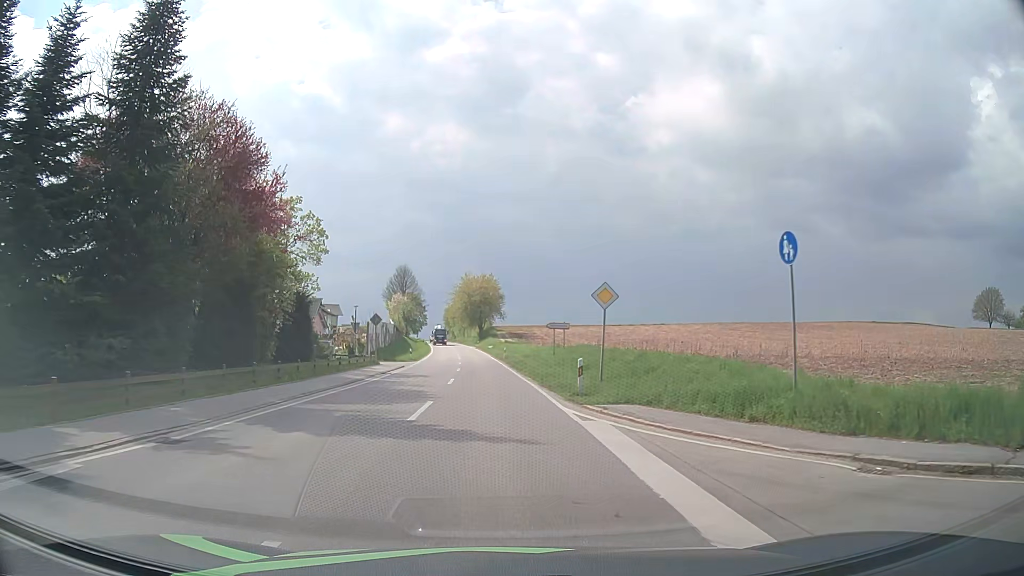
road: secondary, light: Day
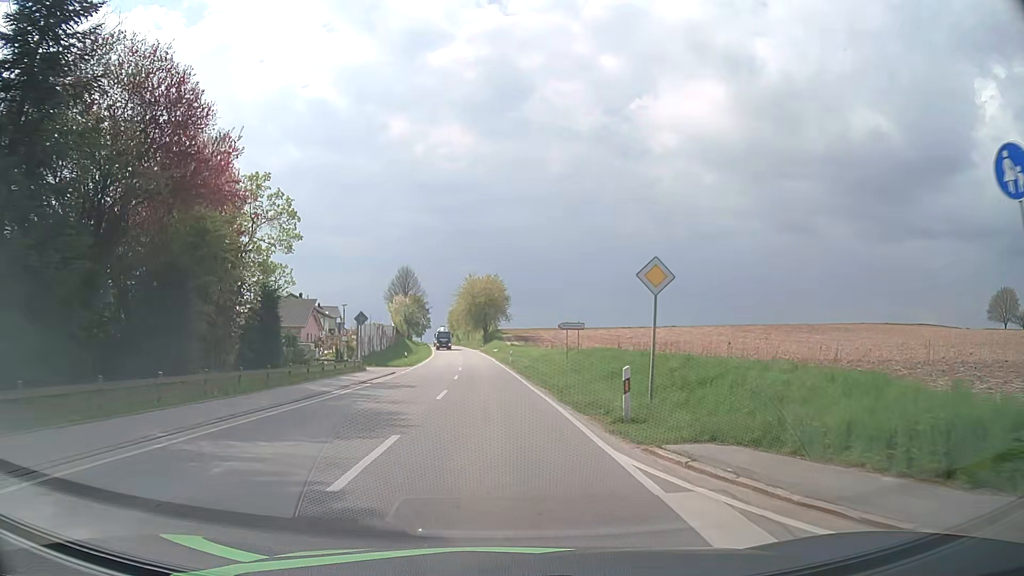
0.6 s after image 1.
(0.0, +6.2) m; -1°
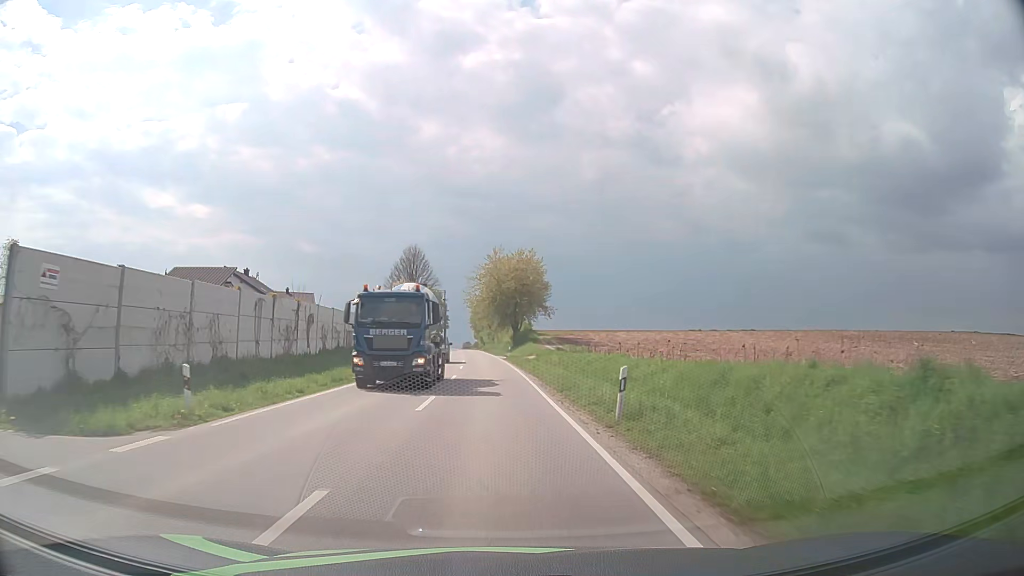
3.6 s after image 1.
(-0.9, +41.0) m; -3°
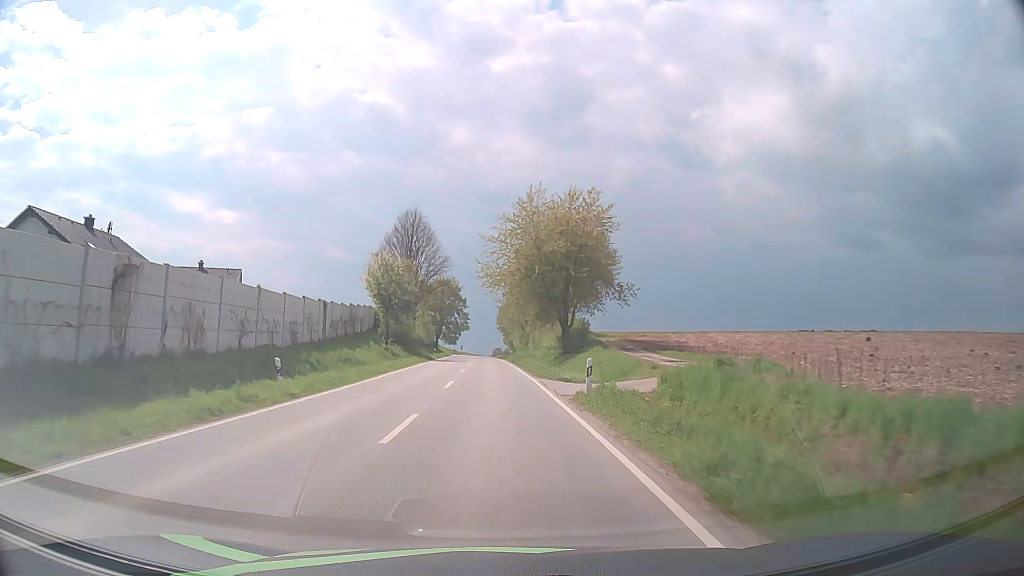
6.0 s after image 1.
(-0.8, +41.4) m; -2°
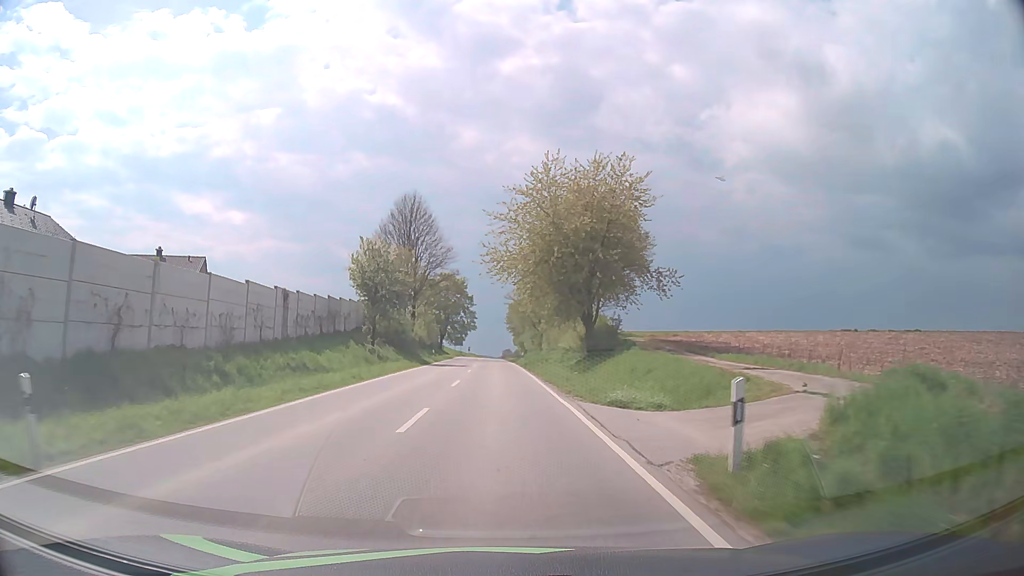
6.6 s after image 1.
(-0.1, +10.9) m; -1°
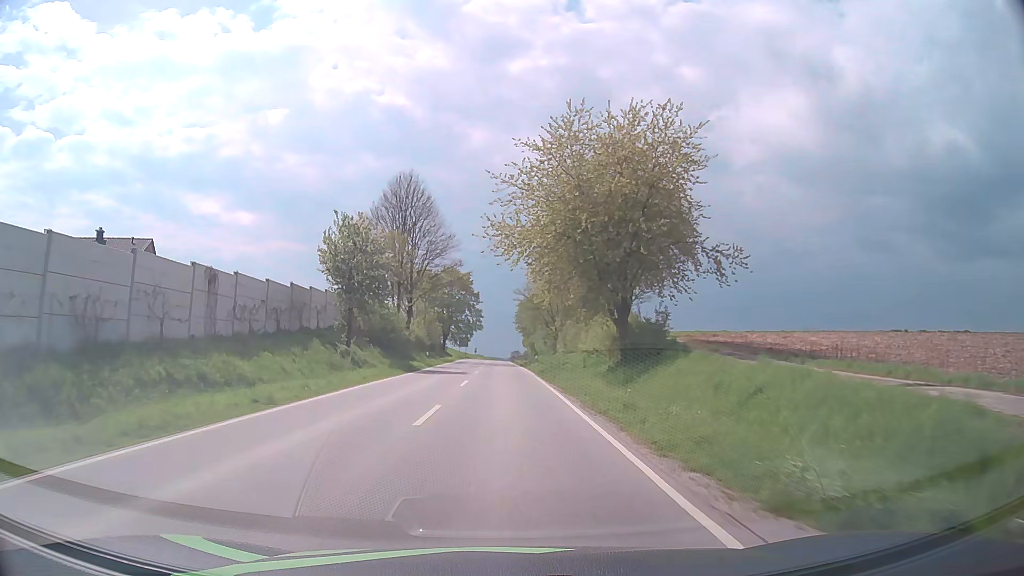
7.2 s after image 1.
(-0.1, +11.1) m; -1°
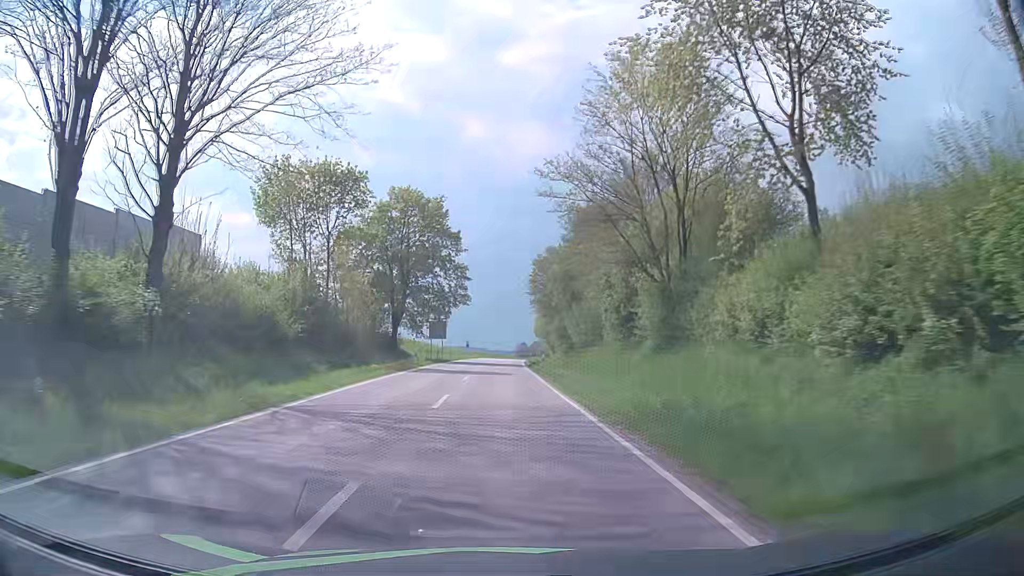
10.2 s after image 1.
(-0.3, +57.6) m; 0°
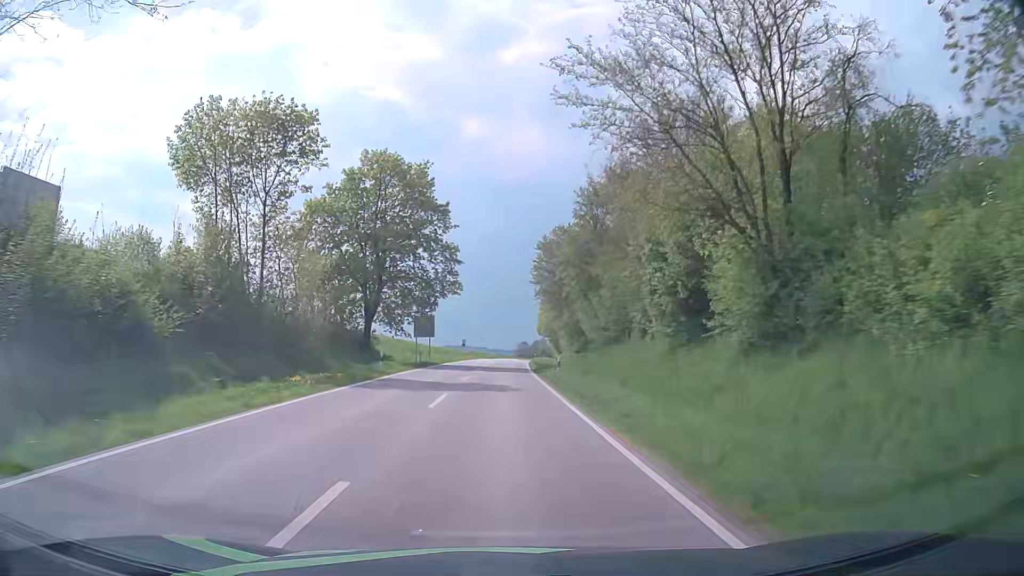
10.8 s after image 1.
(0.0, +12.0) m; 0°
(0, +10) (0, +20) (0, +30) (0, +40) (0, +50) (0, +60) (+1, +70) (+1, +80) (+2, +90) (+2, +100) m
